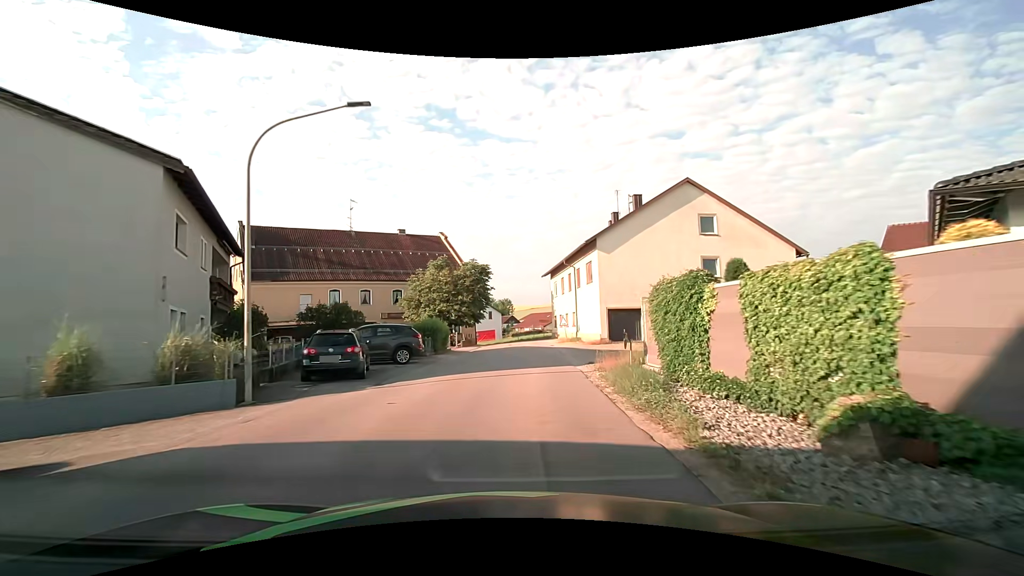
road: tertiary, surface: asphalt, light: Day
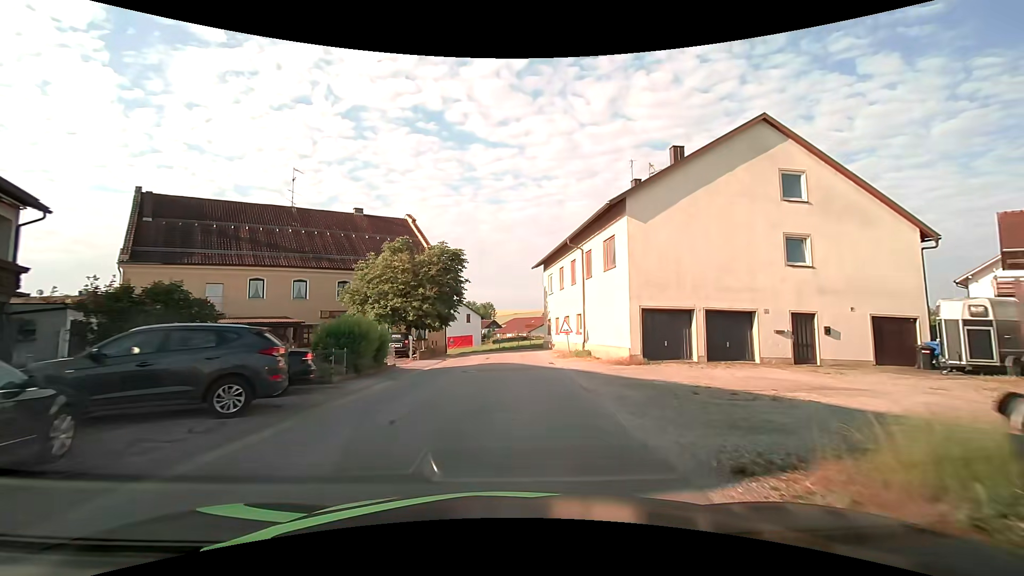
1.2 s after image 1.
(+0.2, +11.3) m; +2°
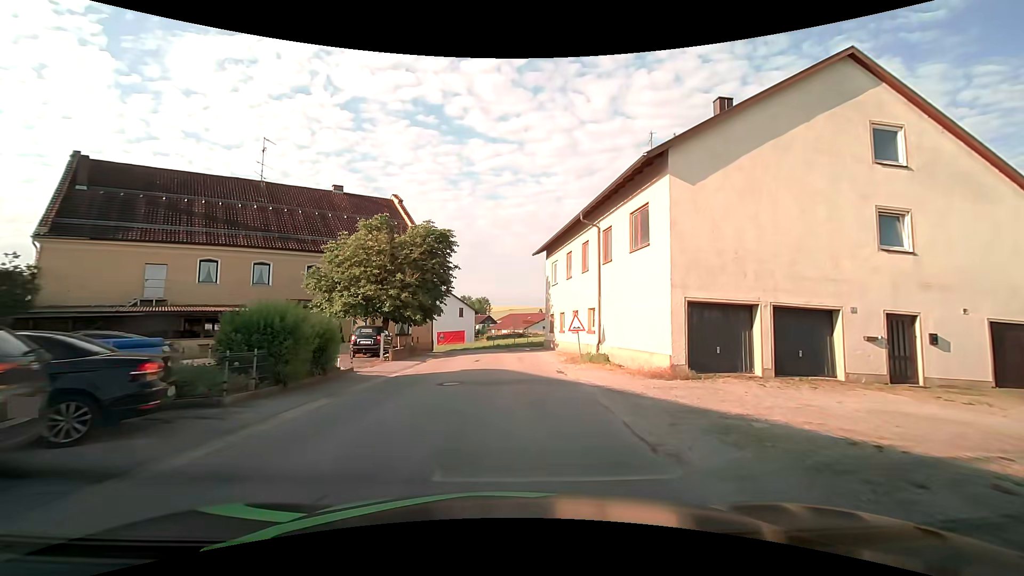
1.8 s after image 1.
(0.0, +5.3) m; +1°
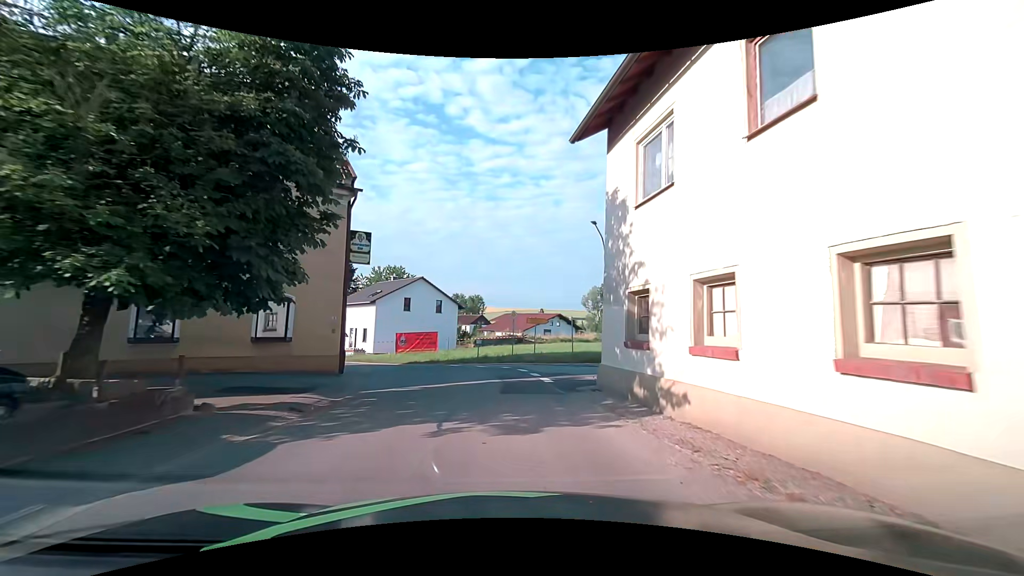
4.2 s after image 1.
(+0.1, +20.5) m; 0°
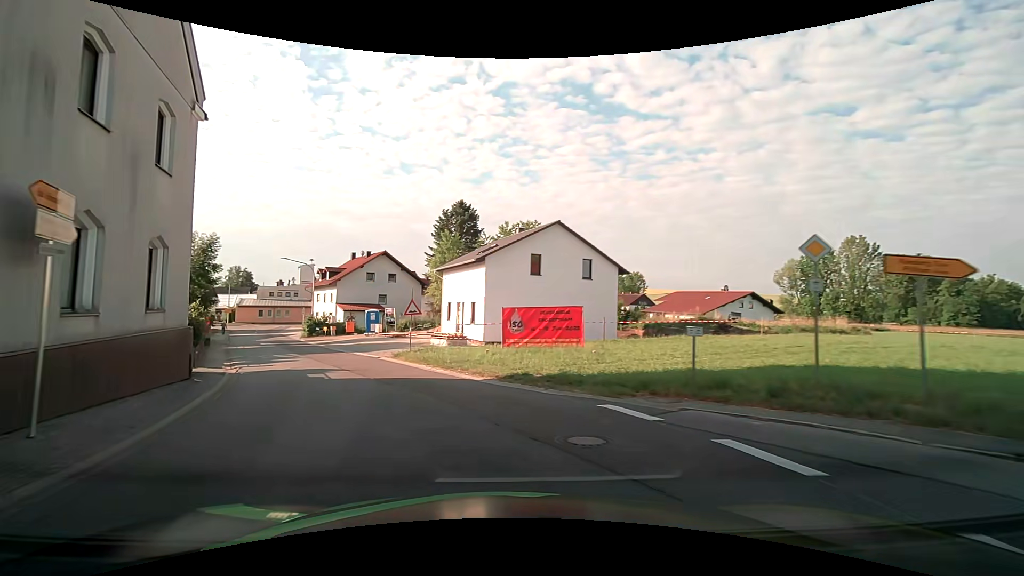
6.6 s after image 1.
(-1.5, +20.9) m; -16°
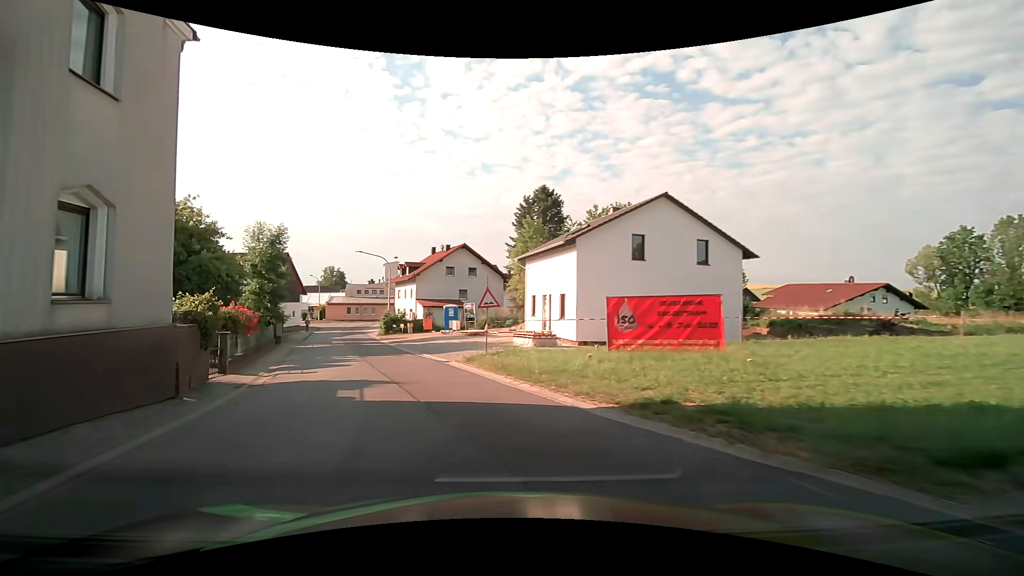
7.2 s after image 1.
(-0.4, +5.4) m; -9°
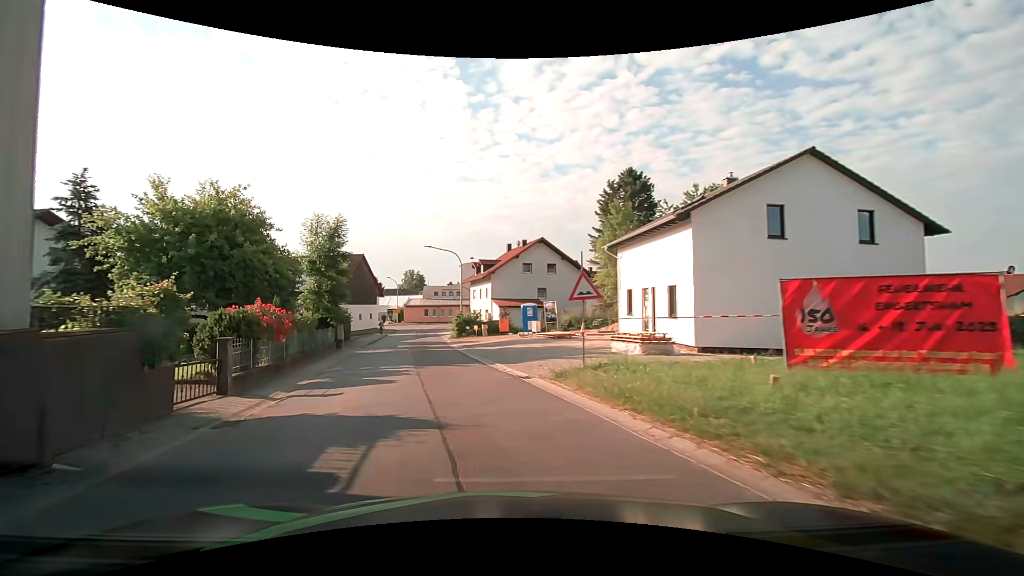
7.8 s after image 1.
(-0.4, +5.4) m; -9°
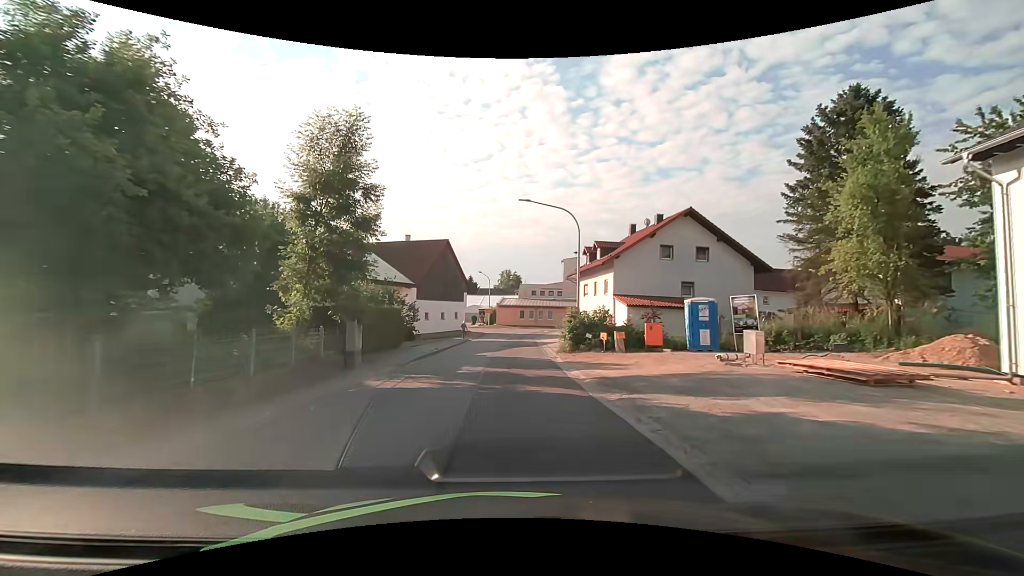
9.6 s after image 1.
(-2.4, +16.1) m; -11°
(0, +10) (0, +20) (0, +30) (0, +40) (+1, +50) (+1, +60) (+1, +70) (-3, +79) (-10, +86) (-19, +89) m
